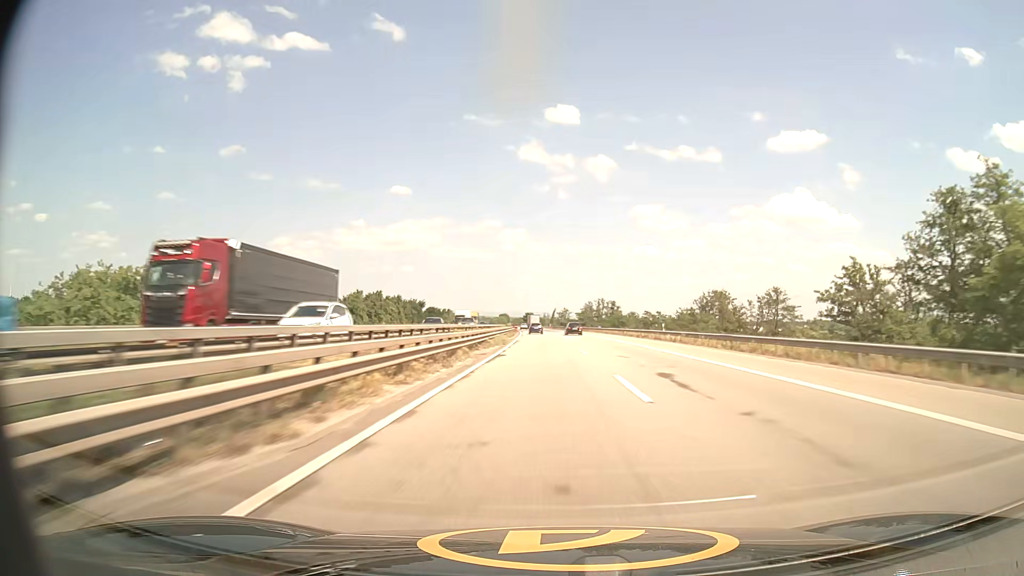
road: motorway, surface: asphalt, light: Day
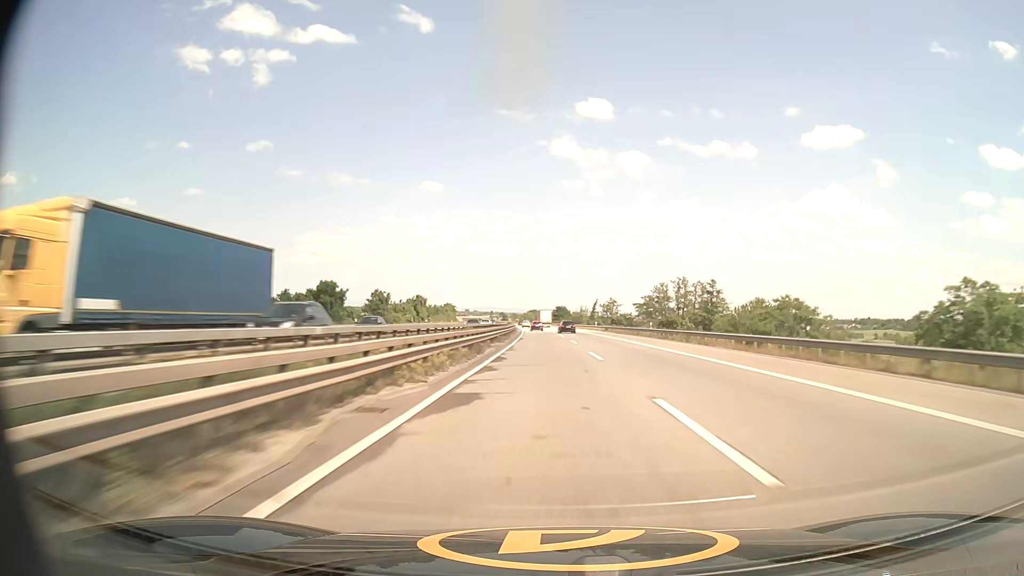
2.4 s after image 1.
(-2.4, +95.5) m; -3°
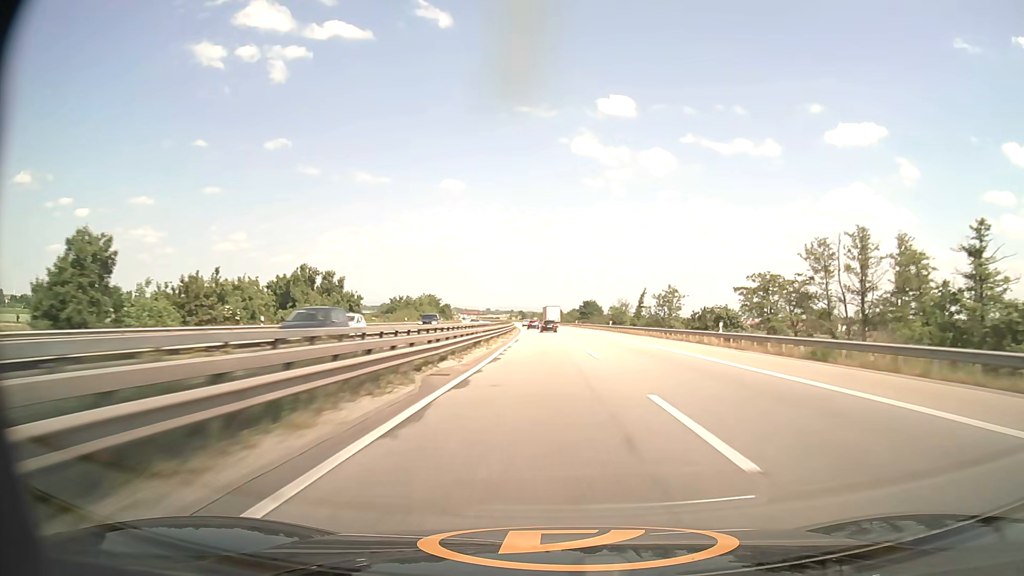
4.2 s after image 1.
(-1.2, +71.5) m; -2°
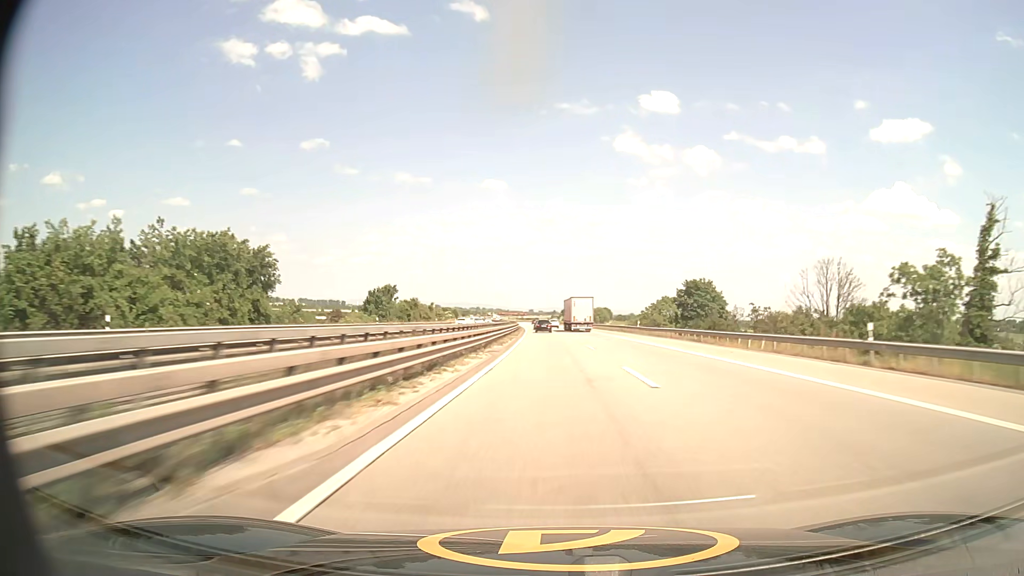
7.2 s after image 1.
(-3.7, +118.2) m; -4°
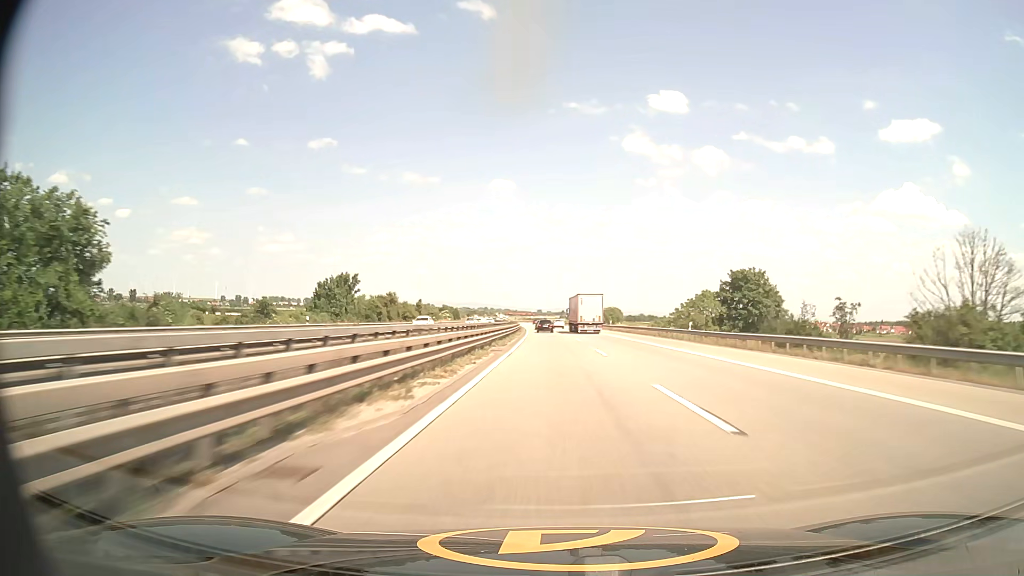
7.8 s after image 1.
(-0.2, +23.5) m; -1°
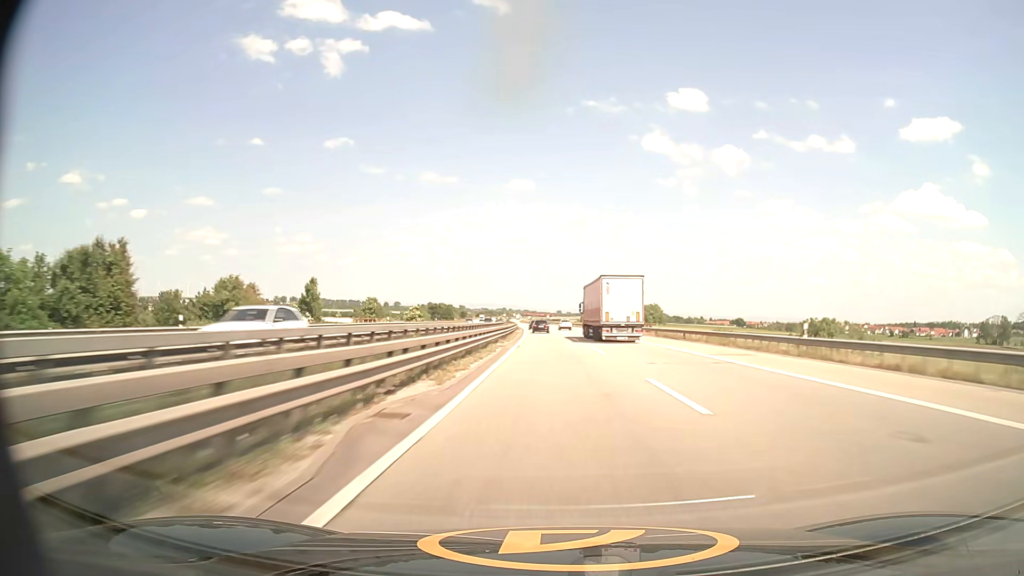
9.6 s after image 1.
(-1.1, +70.3) m; -2°
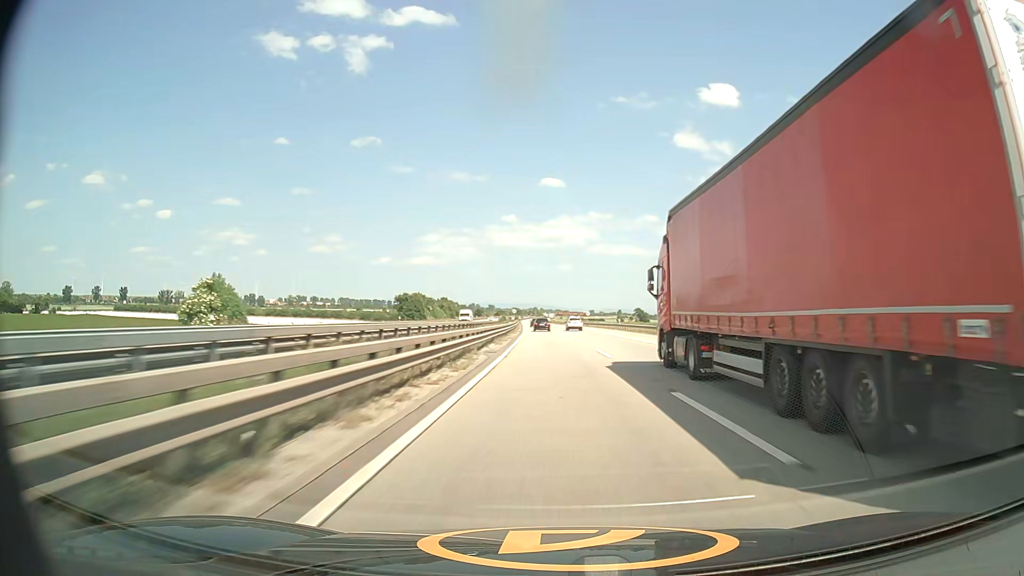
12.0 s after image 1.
(-2.2, +93.3) m; -3°
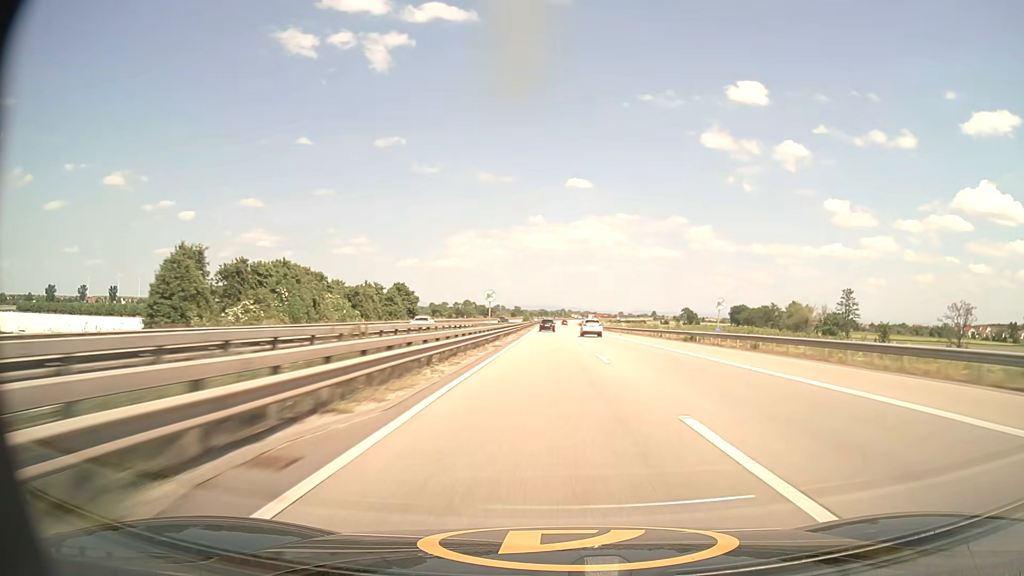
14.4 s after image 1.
(-2.0, +92.8) m; -2°
(0, +10) (0, +20) (0, +30) (0, +40) (0, +50) (0, +60) (-1, +70) (-1, +80) (-1, +90) (-1, +100) m
